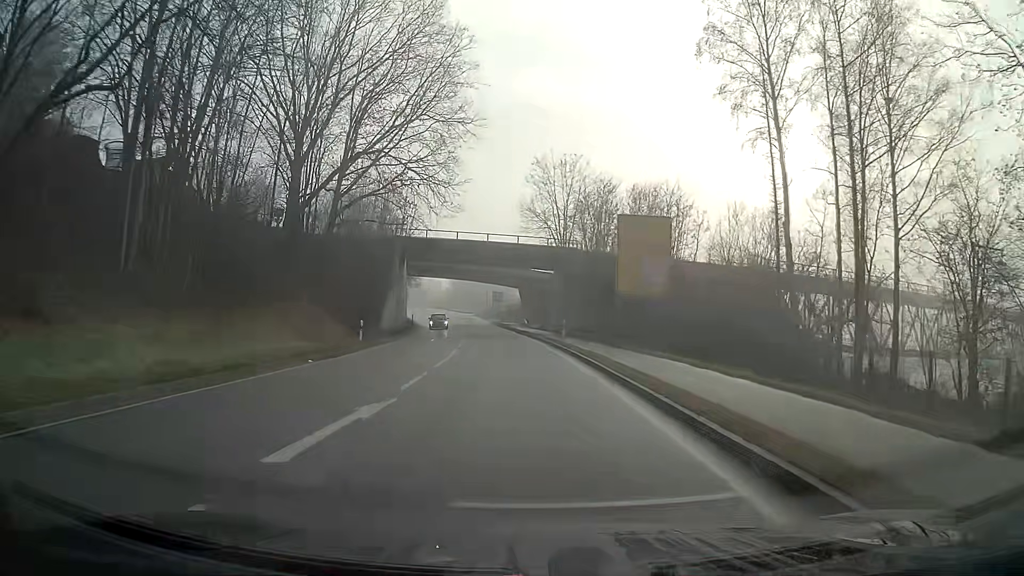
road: primary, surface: asphalt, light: Day
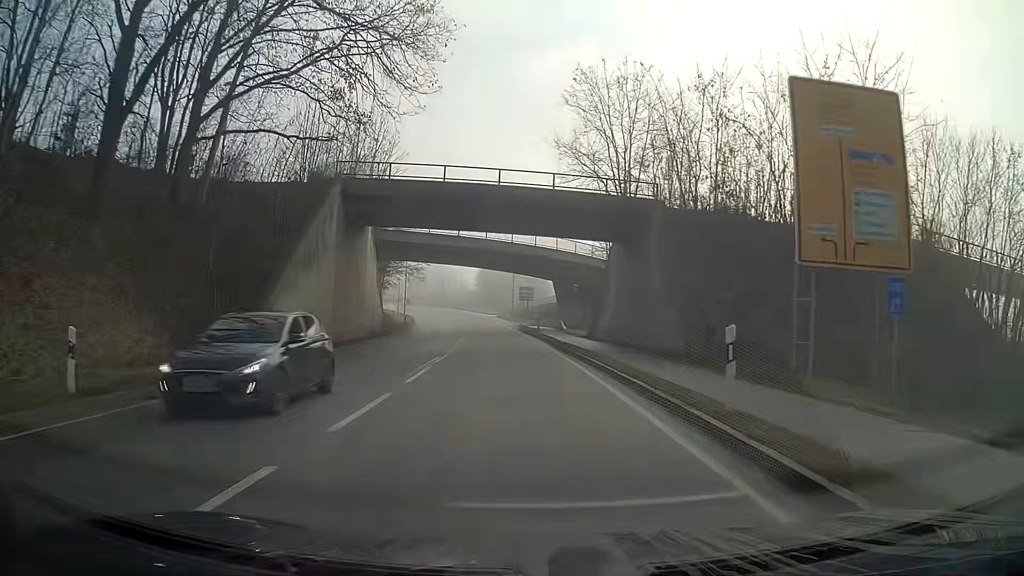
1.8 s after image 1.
(-0.5, +23.0) m; -3°
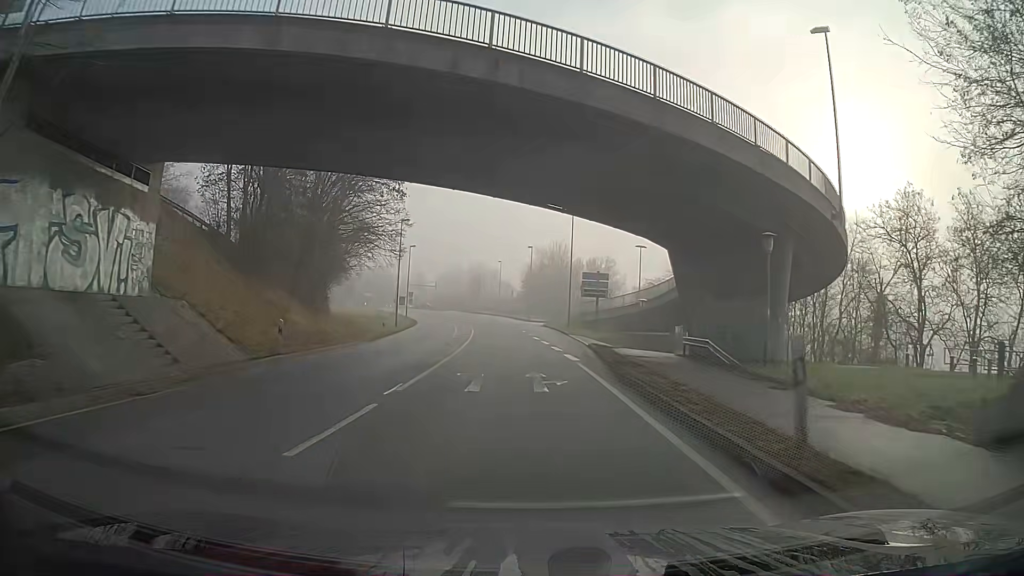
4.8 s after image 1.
(-1.4, +37.9) m; -4°
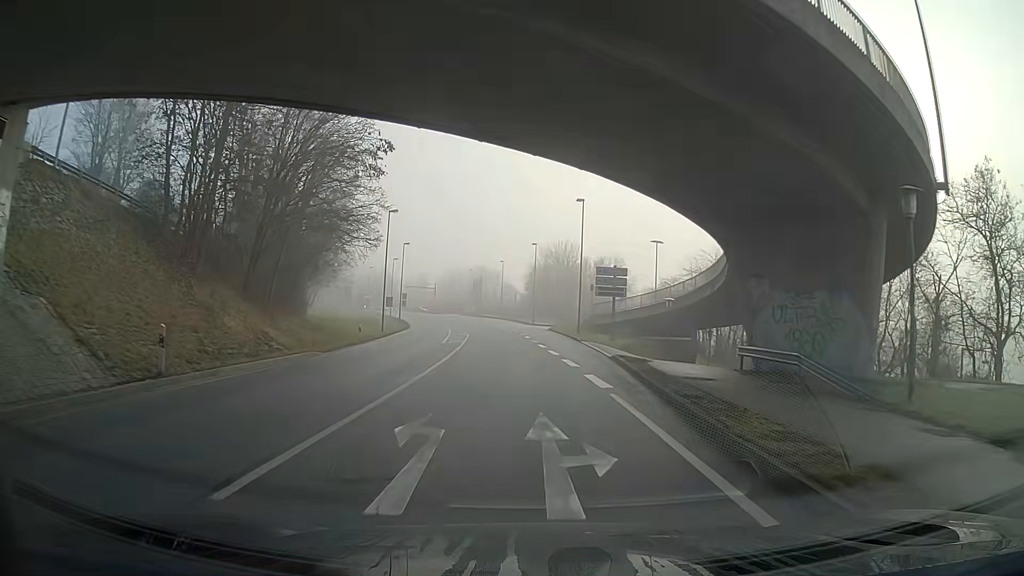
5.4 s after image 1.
(0.0, +7.6) m; 0°
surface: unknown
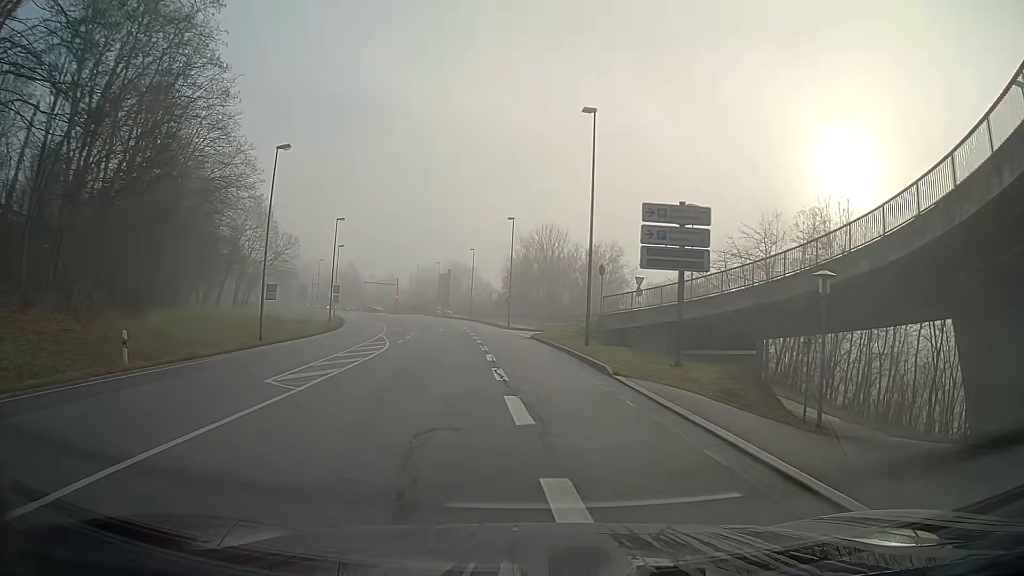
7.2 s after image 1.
(+0.3, +22.7) m; +1°
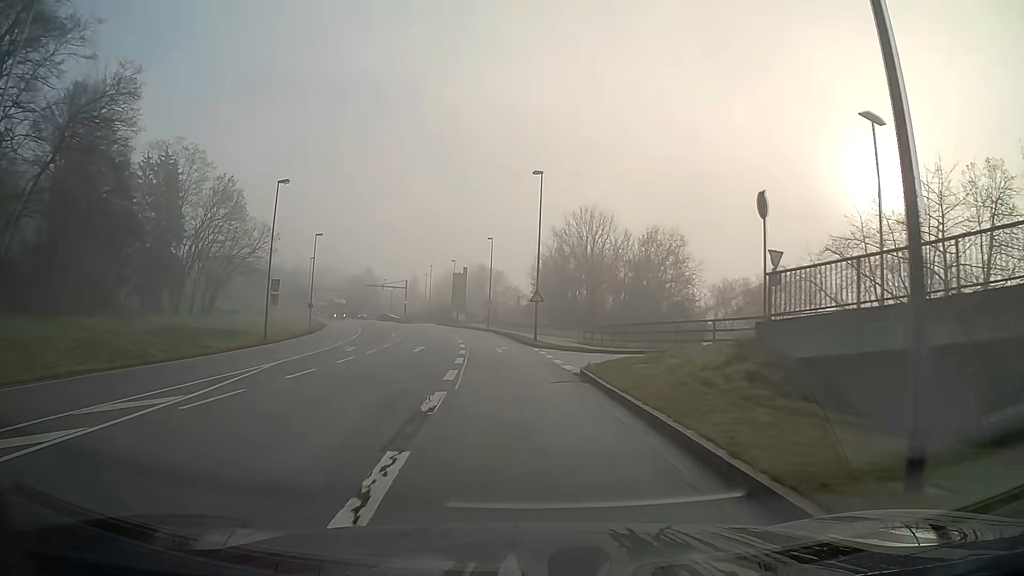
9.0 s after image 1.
(-0.5, +22.7) m; -3°
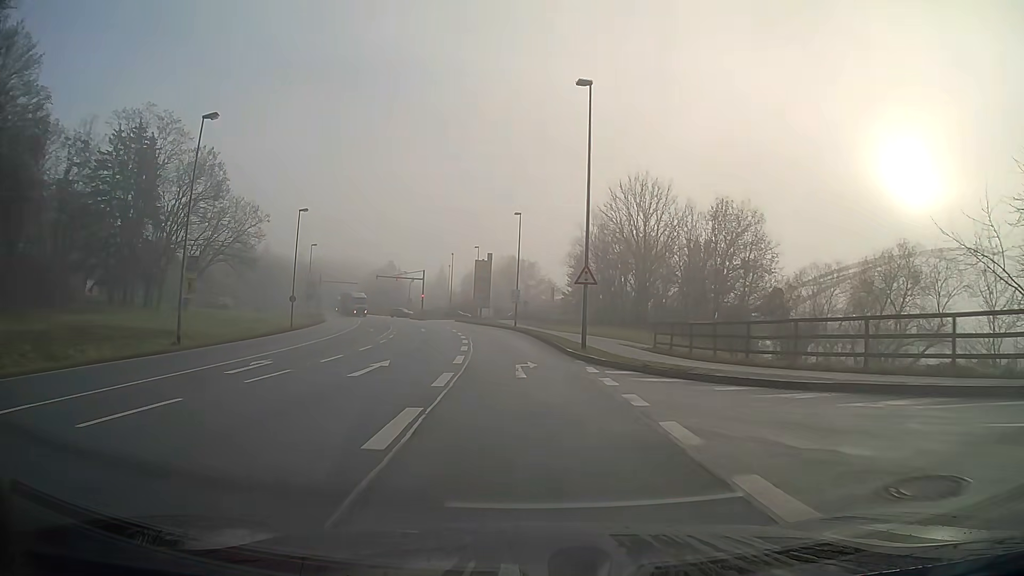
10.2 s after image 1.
(-0.4, +15.1) m; -3°
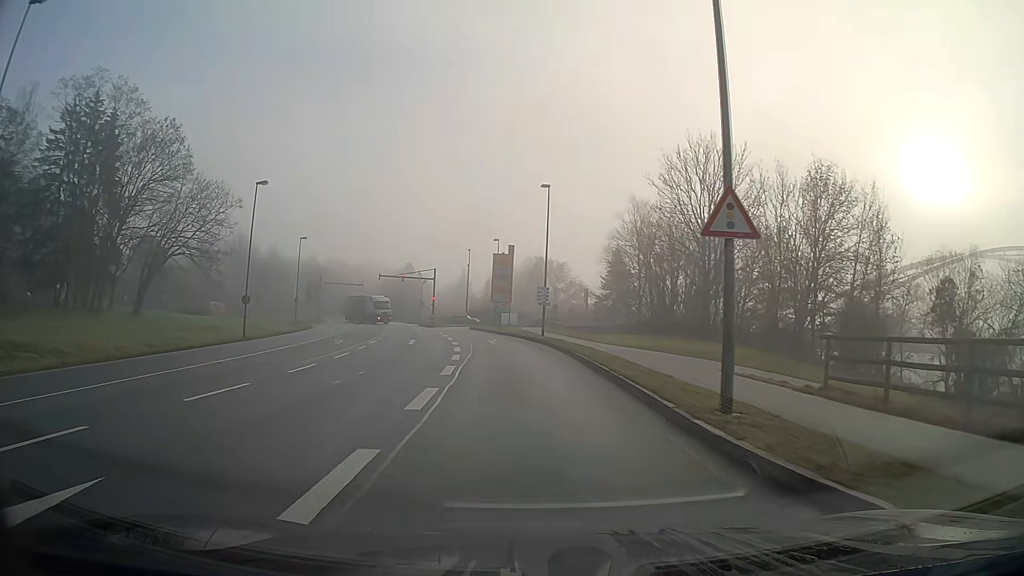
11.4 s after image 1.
(-0.3, +15.1) m; -2°
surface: asphalt
(0, +10) (-1, +20) (-1, +30) (-3, +40) (-4, +50) (-6, +60) (-8, +69) (-7, +79) (-4, +89) (+4, +95) m
